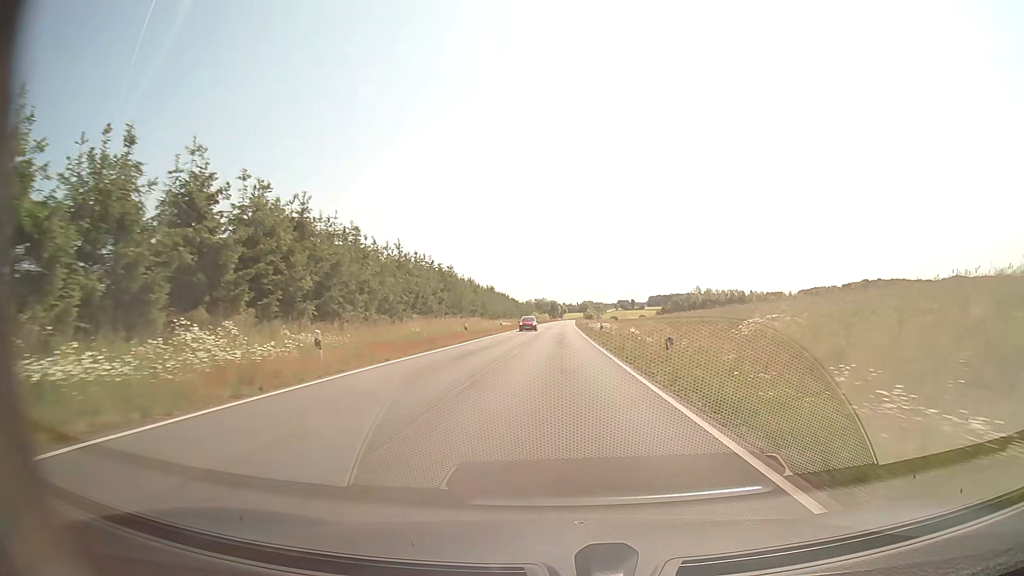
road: secondary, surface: asphalt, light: Day
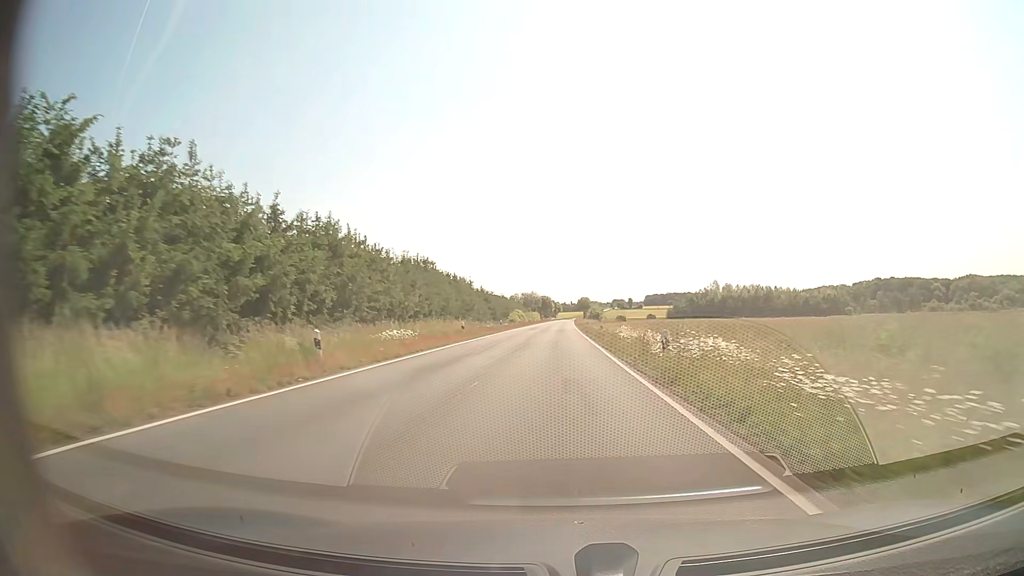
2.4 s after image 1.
(+0.1, +50.3) m; 0°
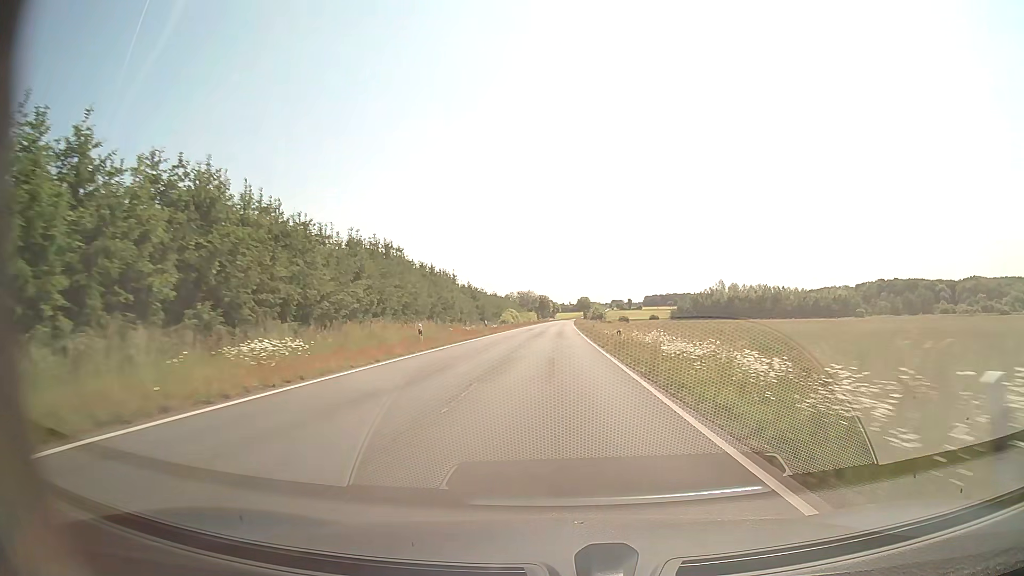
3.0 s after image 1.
(0.0, +12.6) m; 0°
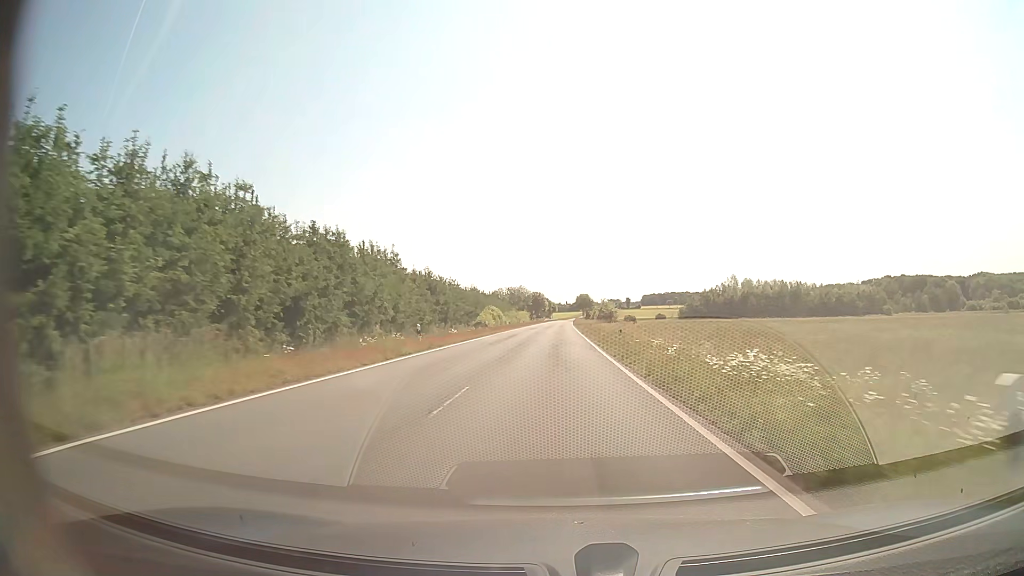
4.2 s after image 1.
(+0.1, +25.2) m; 0°
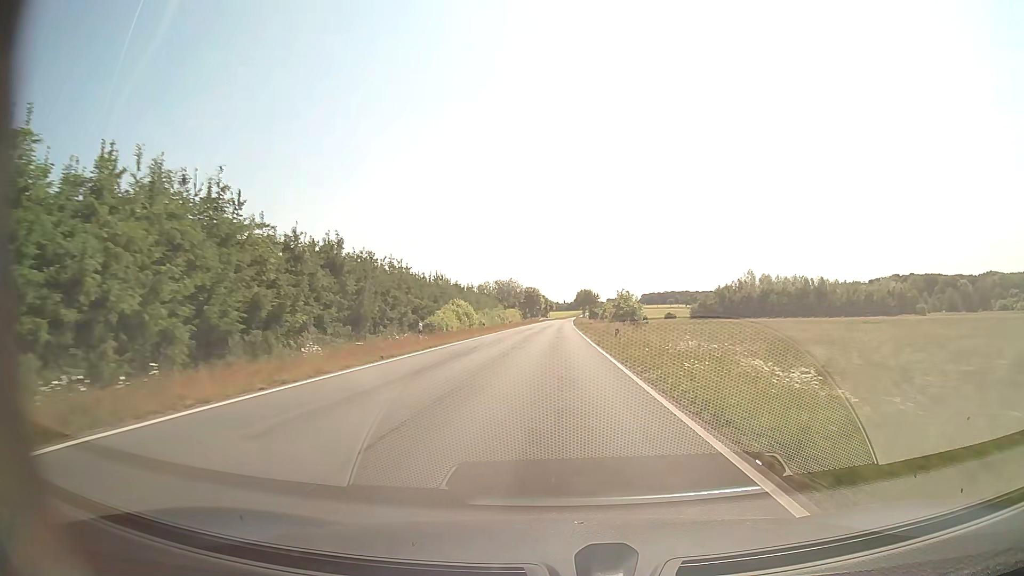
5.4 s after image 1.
(+0.1, +25.3) m; 0°
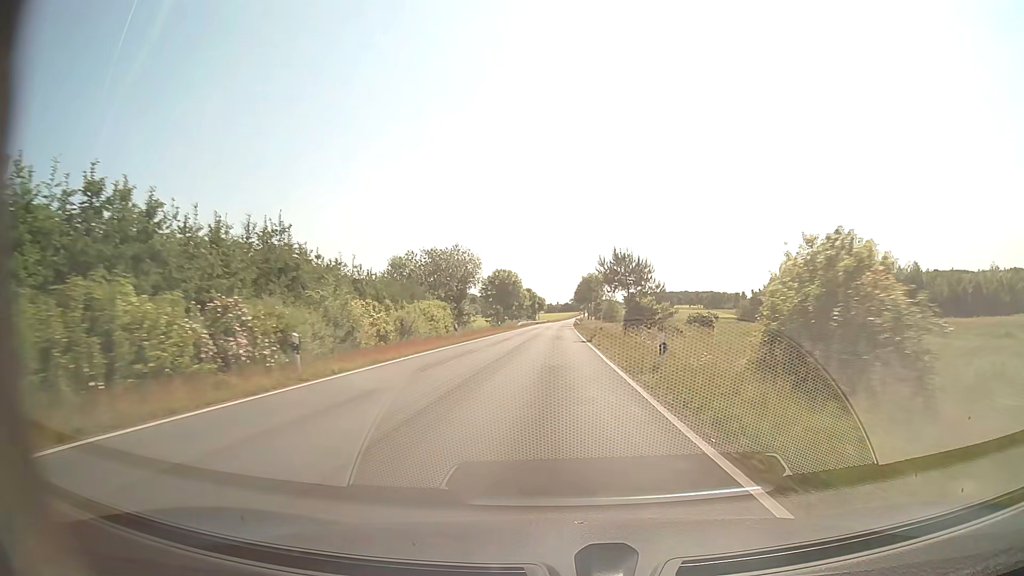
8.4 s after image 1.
(+0.3, +63.5) m; 0°
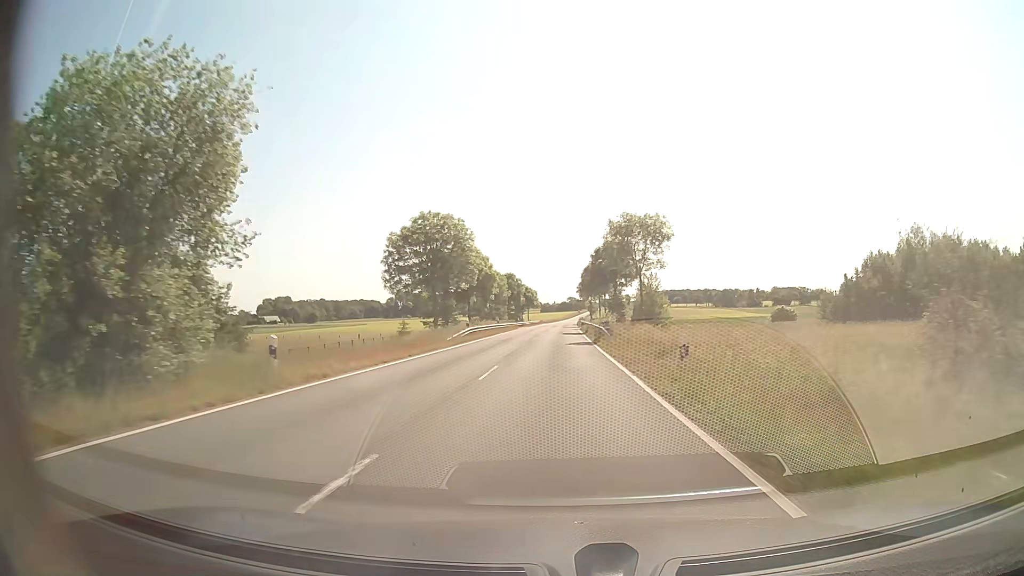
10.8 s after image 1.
(+0.2, +52.0) m; 0°
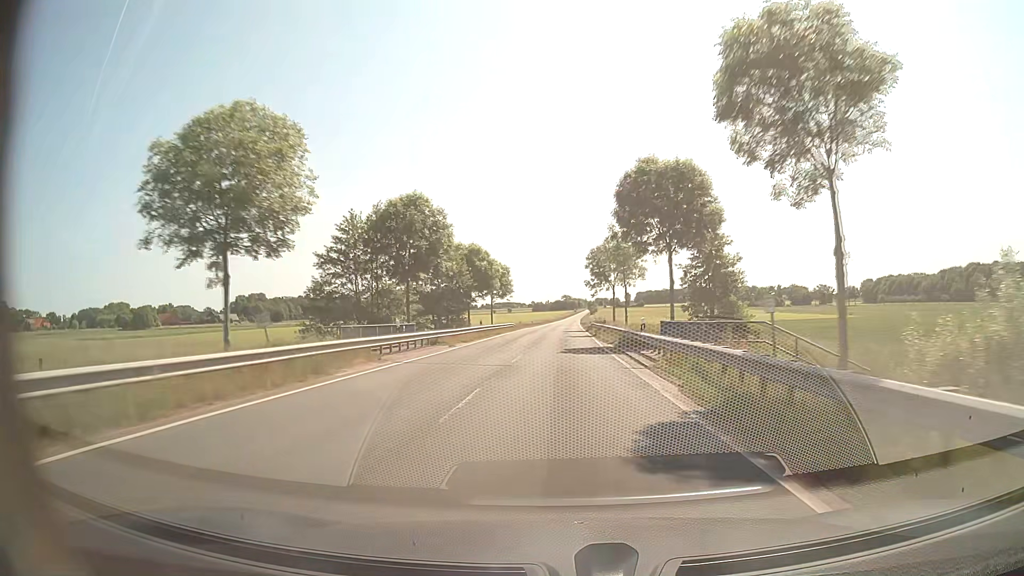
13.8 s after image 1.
(+0.4, +67.1) m; +1°
(0, +10) (0, +20) (0, +30) (0, +40) (0, +50) (0, +60) (0, +70) (+1, +80) (+1, +90) (+1, +100) m
